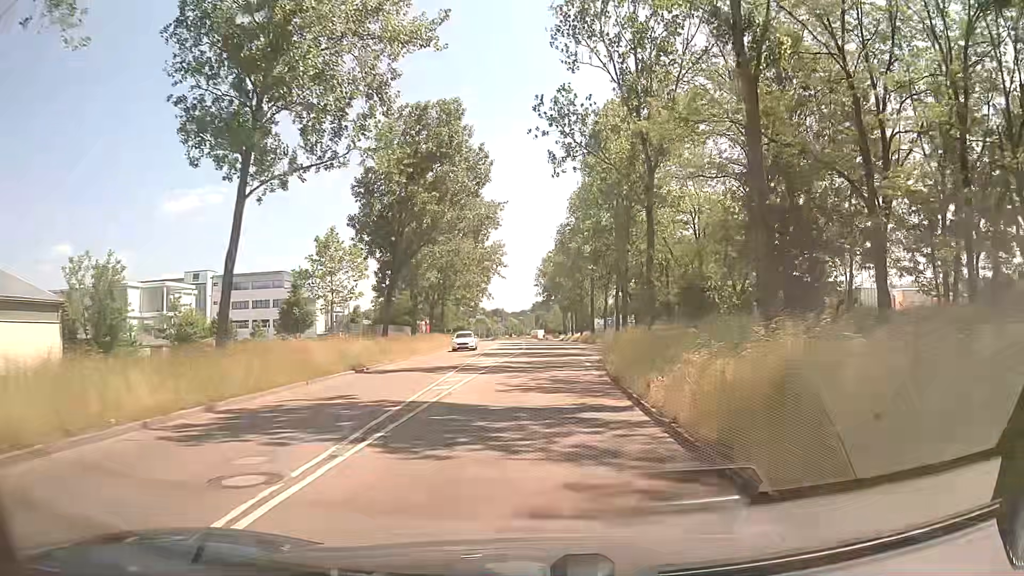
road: secondary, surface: asphalt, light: Day
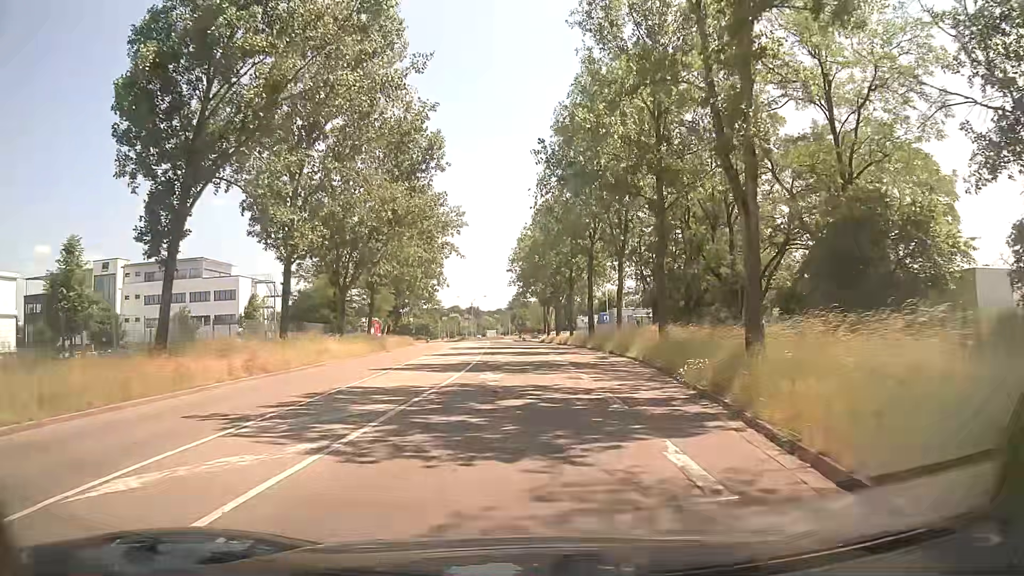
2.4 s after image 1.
(+0.9, +28.2) m; +2°
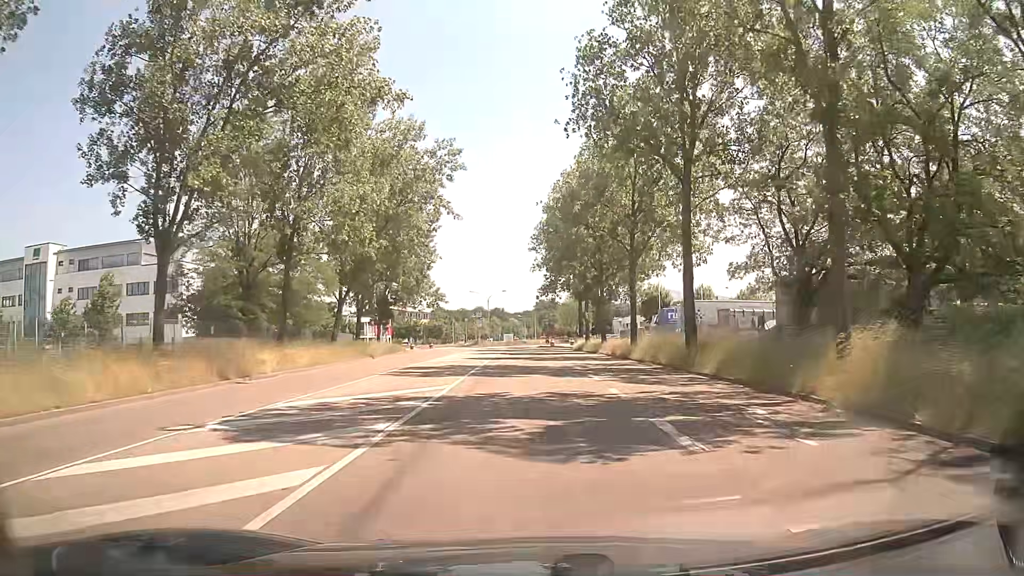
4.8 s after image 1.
(-0.2, +28.1) m; -2°
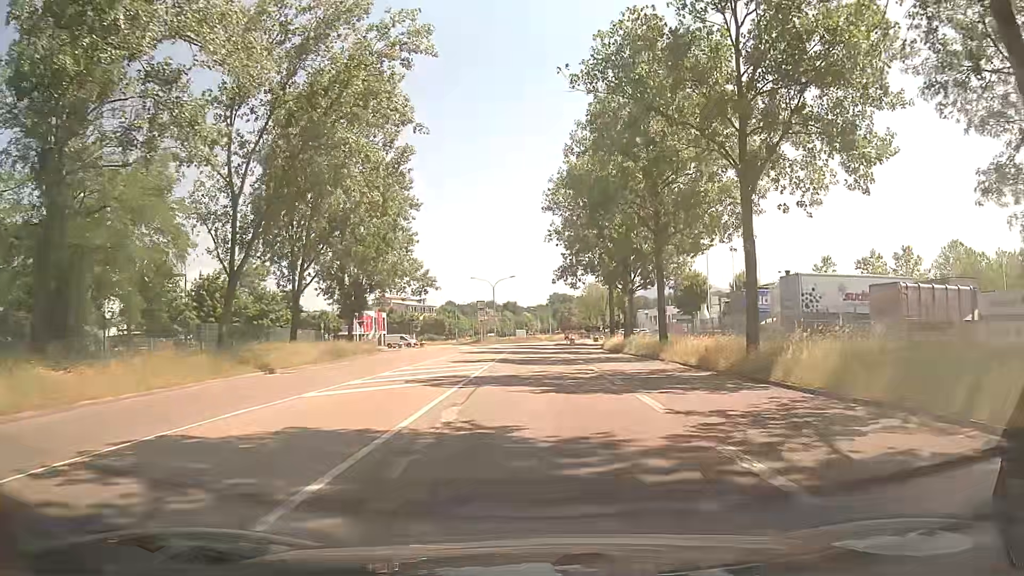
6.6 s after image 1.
(-0.2, +20.8) m; -1°
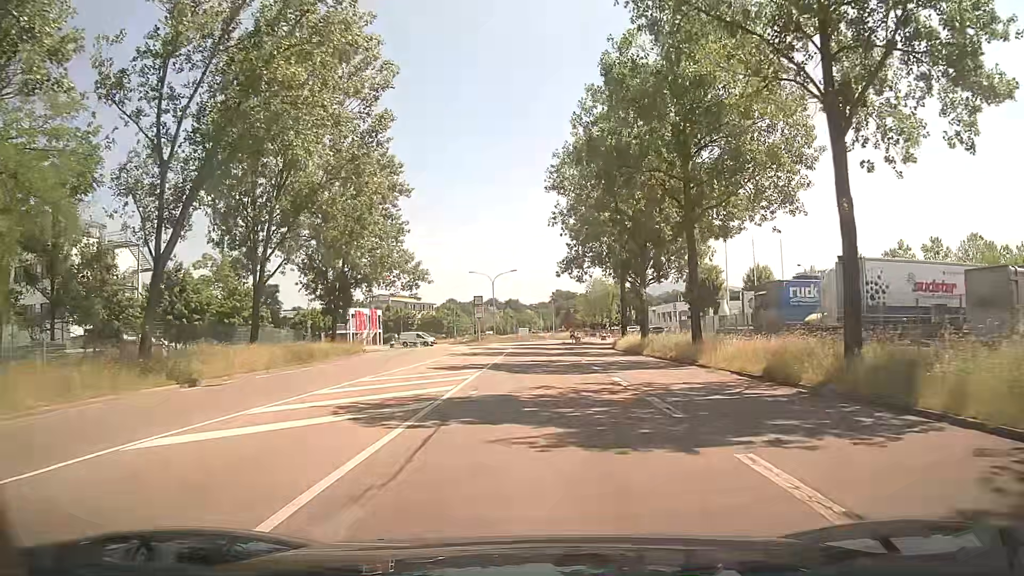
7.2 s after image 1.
(-0.1, +6.8) m; -1°
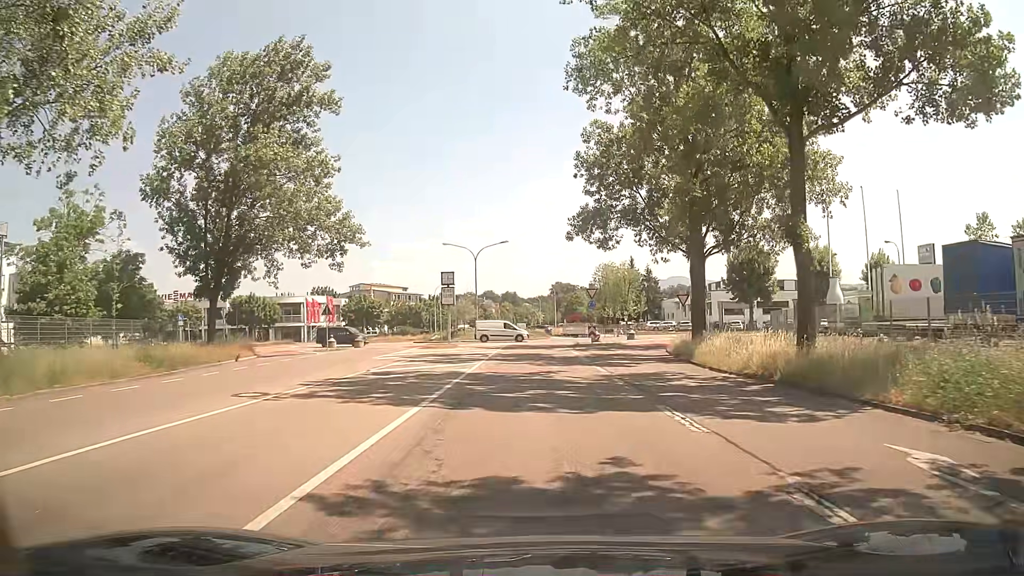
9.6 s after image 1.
(0.0, +25.6) m; 0°
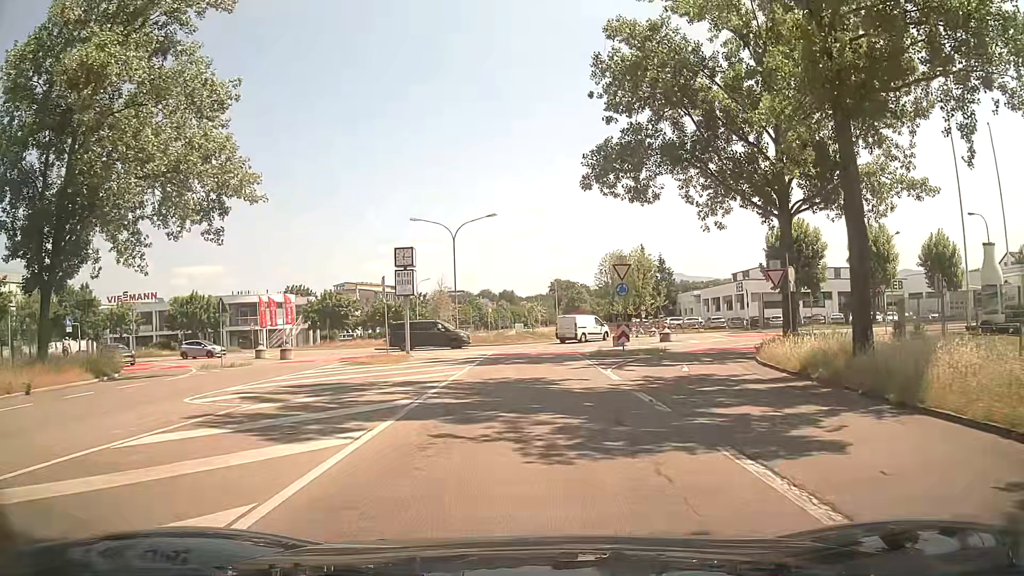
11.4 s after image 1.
(0.0, +16.1) m; 0°
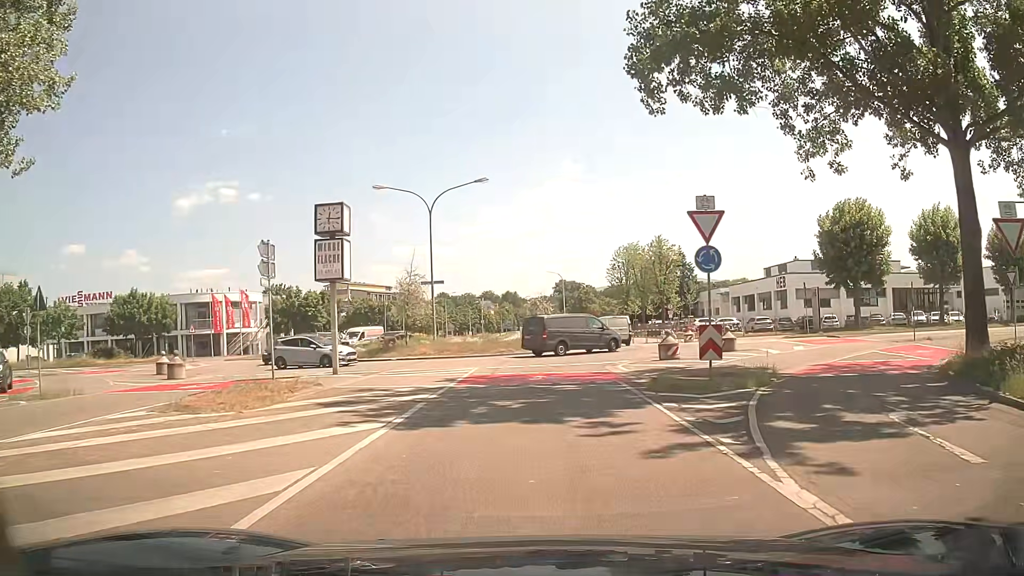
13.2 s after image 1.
(-0.1, +13.3) m; -1°
(0, +10) (0, +20) (+2, +30) (+7, +38) (+6, +48) (+4, +58) (+3, +68) (+2, +78) (+1, +88) (+1, +98) m
